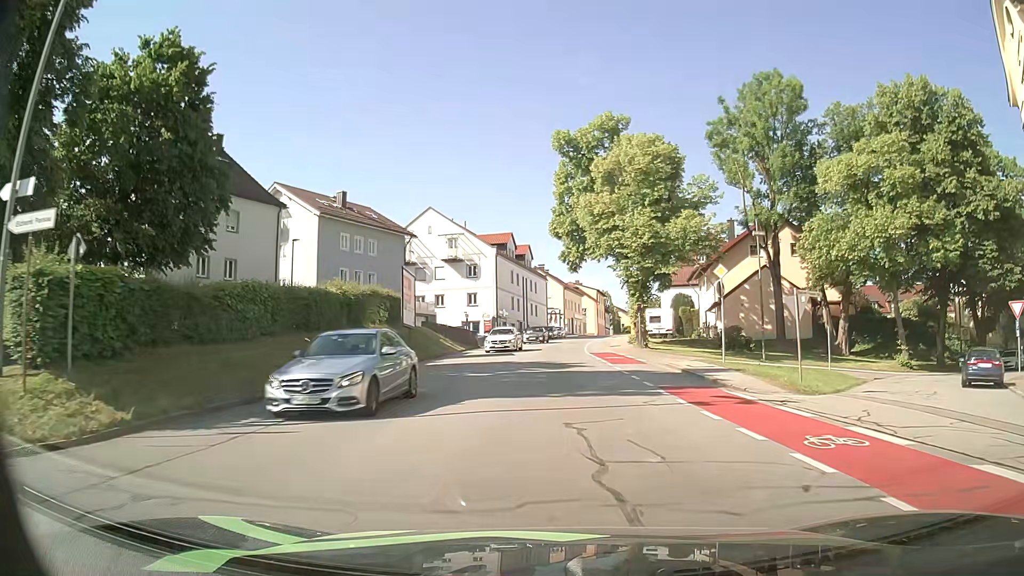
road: tertiary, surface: asphalt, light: Day
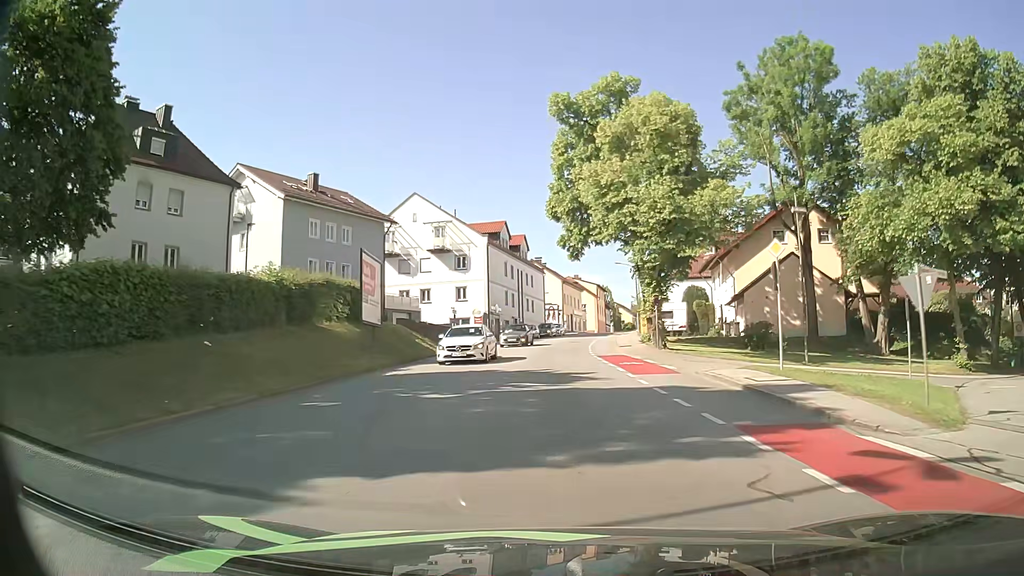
(0.0, +6.8) m; +1°
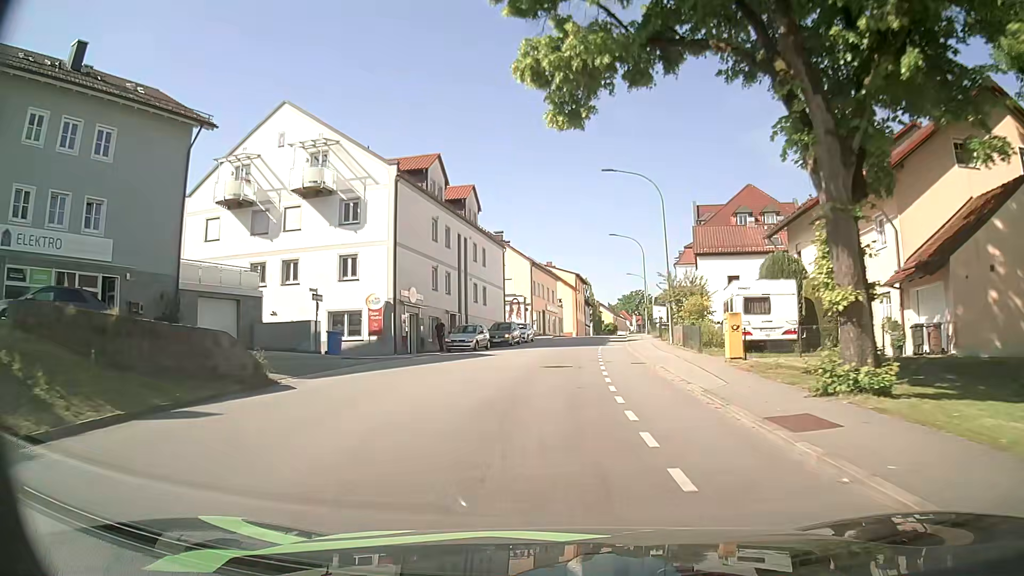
(+0.4, +28.1) m; +2°
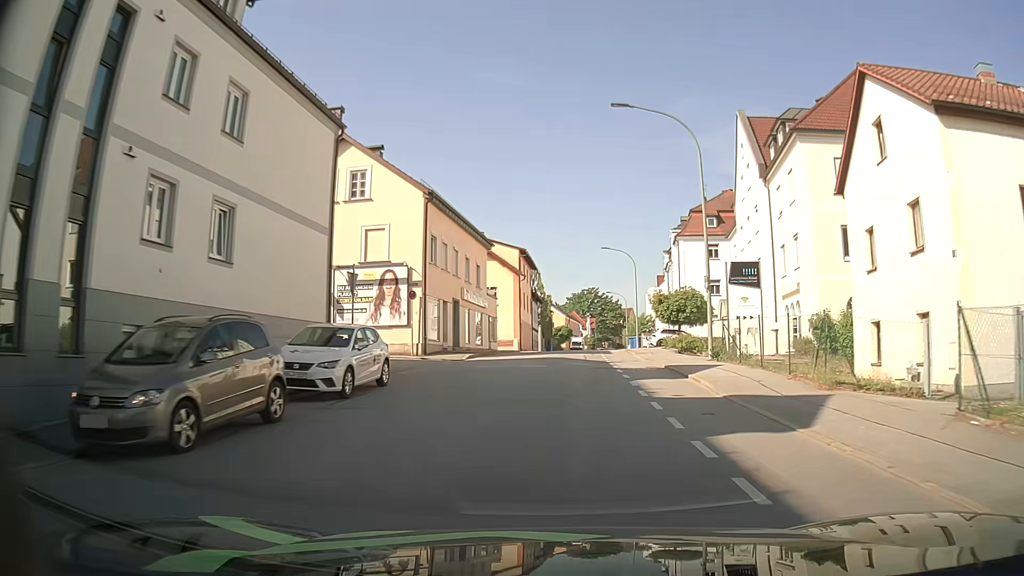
(+1.0, +36.1) m; +5°
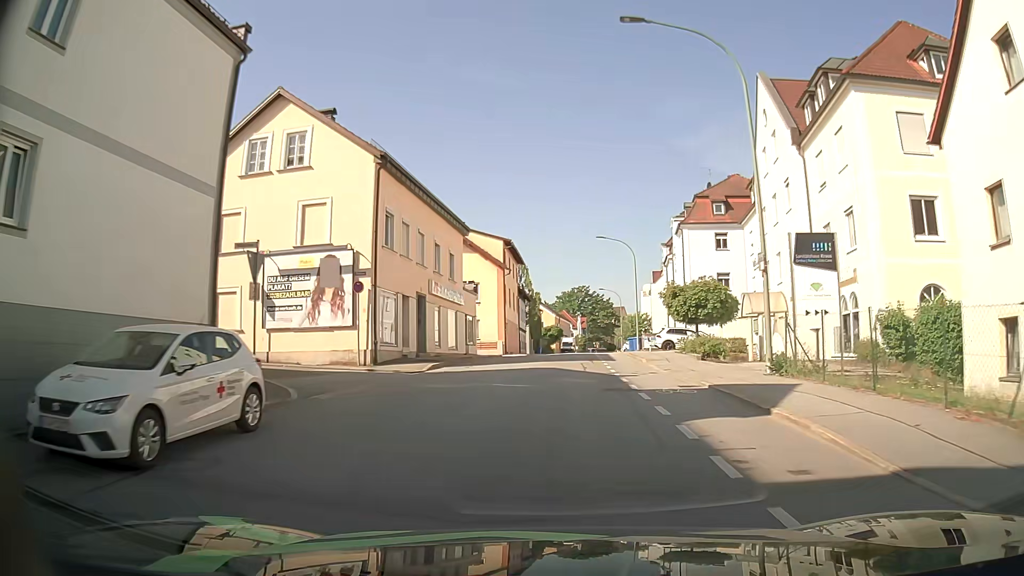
(+0.1, +6.9) m; +1°
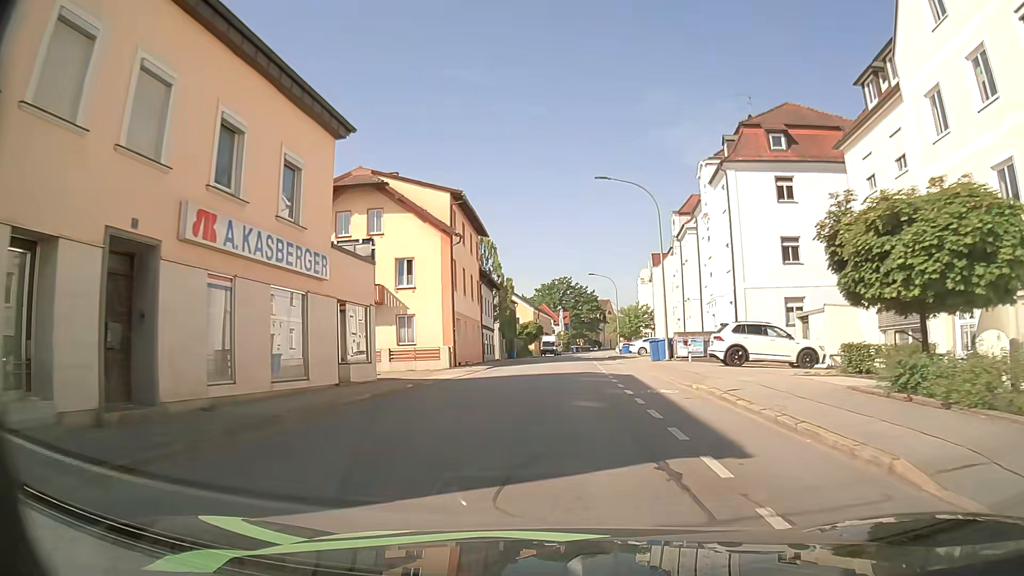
(+0.5, +20.0) m; +2°
(0, +10) (0, +20) (0, +30) (+1, +40) (+1, +50) (+2, +60) (+2, +70) (+3, +80) (+4, +90) (+5, +100) m
